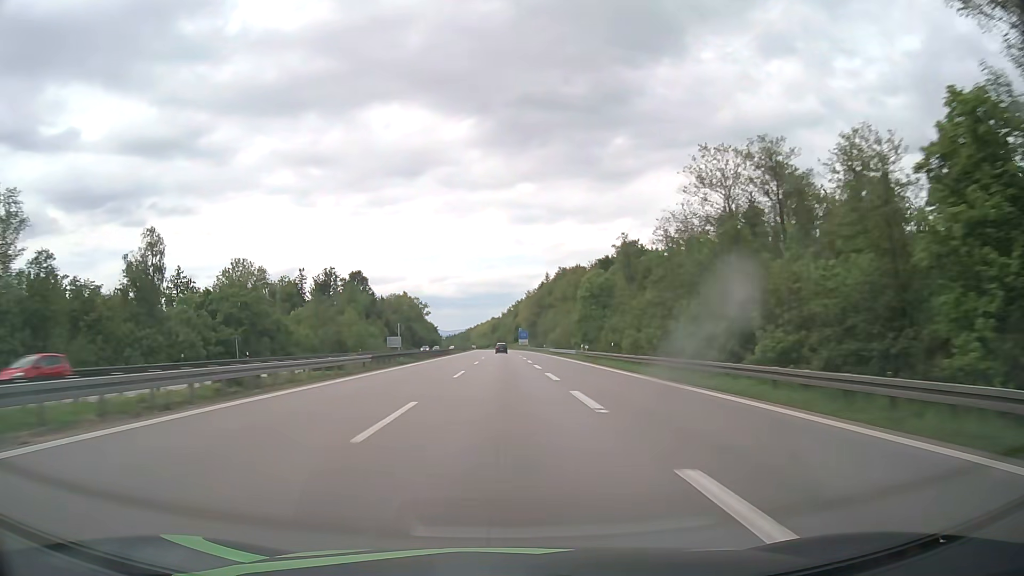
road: motorway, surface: asphalt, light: Day
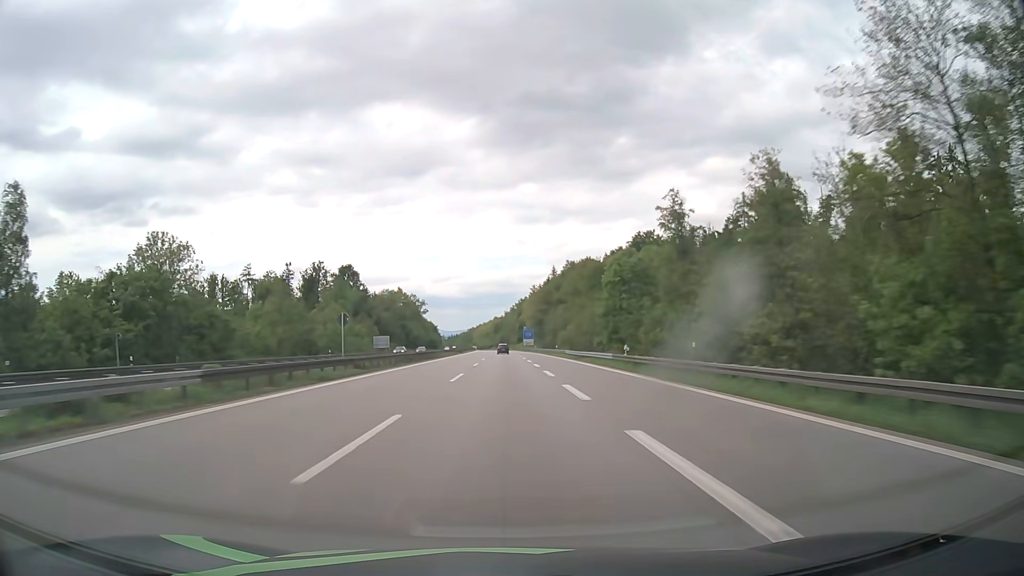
(0.0, +20.6) m; 0°
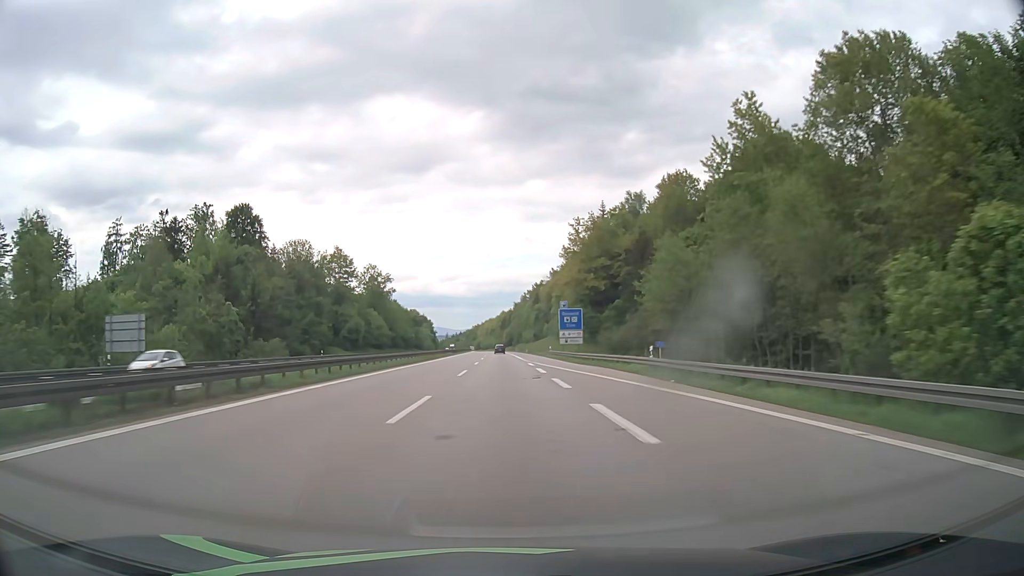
(-0.7, +103.0) m; -1°
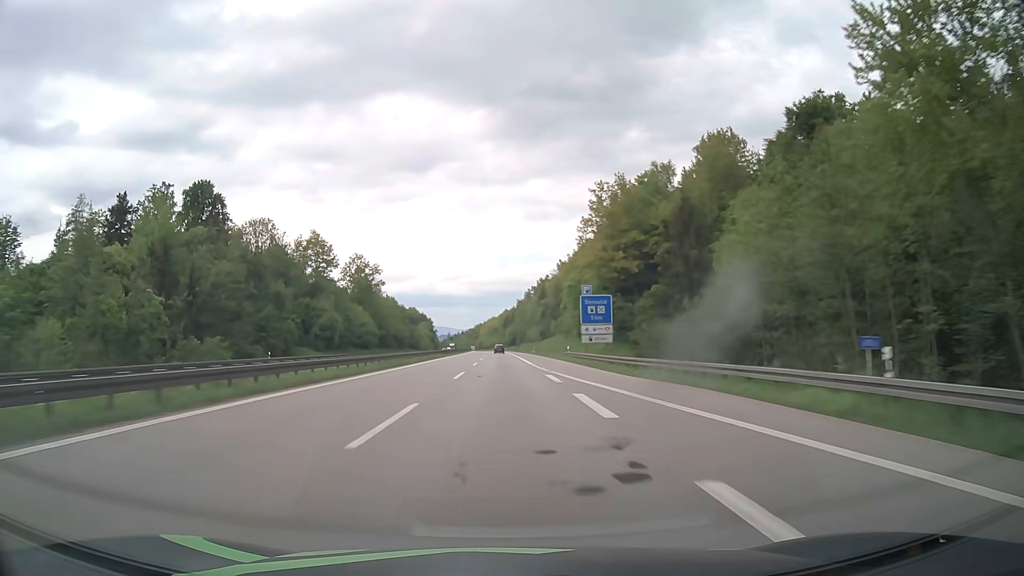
(-0.1, +20.6) m; 0°
(0, +10) (0, +20) (0, +30) (0, +40) (0, +50) (0, +60) (-1, +70) (-1, +80) (-1, +90) (-1, +100) m
